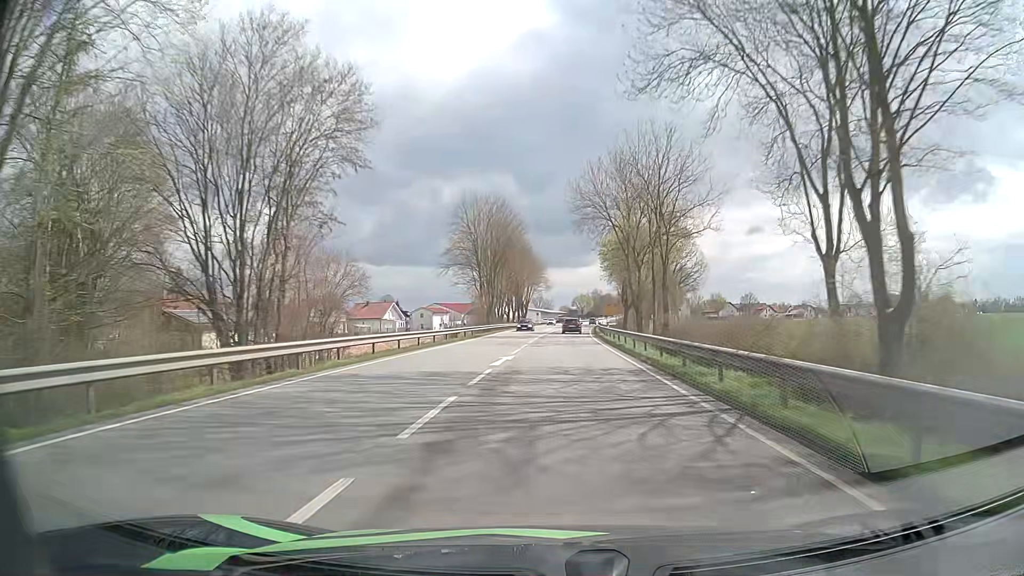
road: primary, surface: asphalt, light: Day
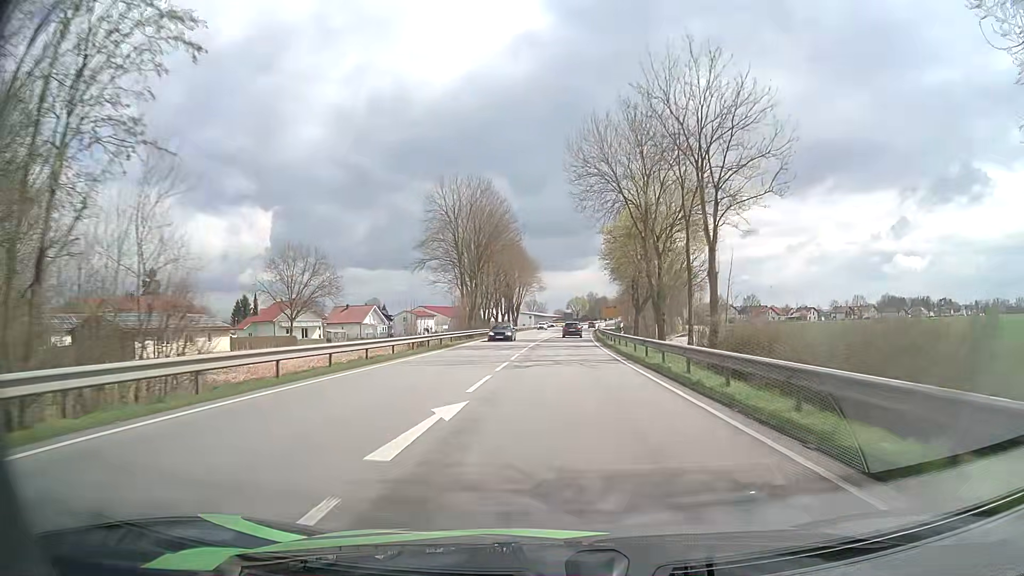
(0.0, +12.7) m; 0°
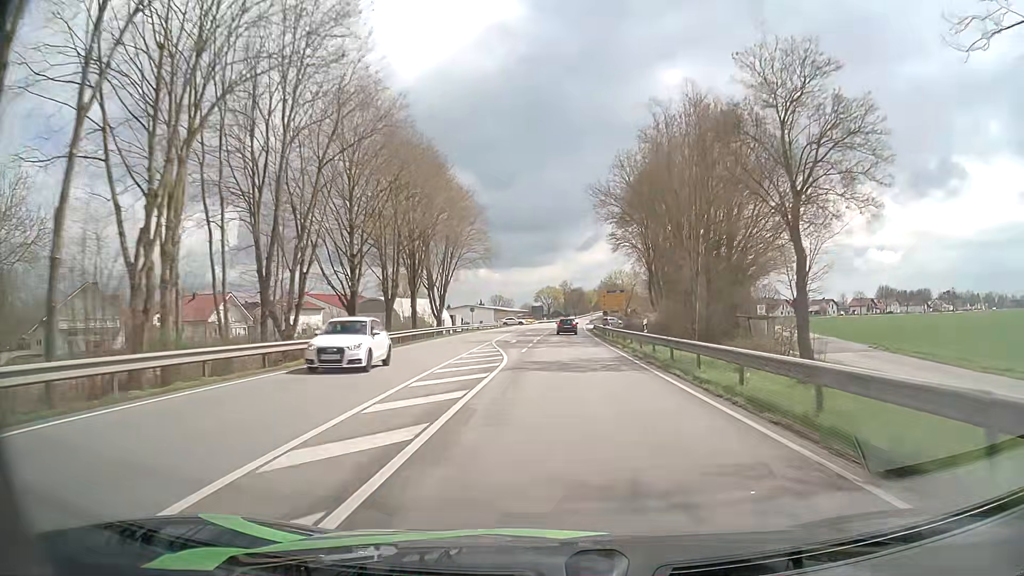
(+1.7, +60.7) m; +3°
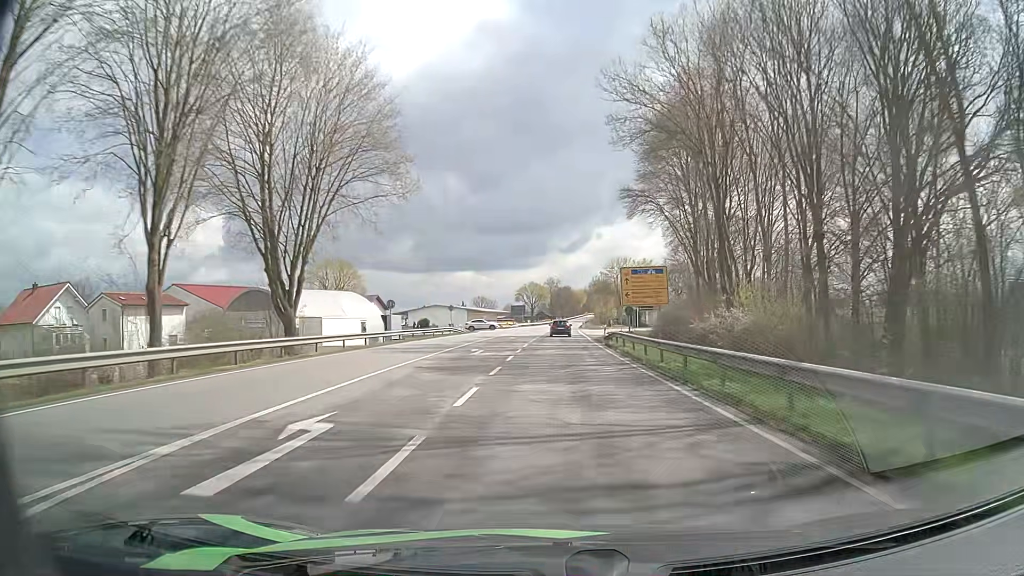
(+0.8, +35.3) m; +2°
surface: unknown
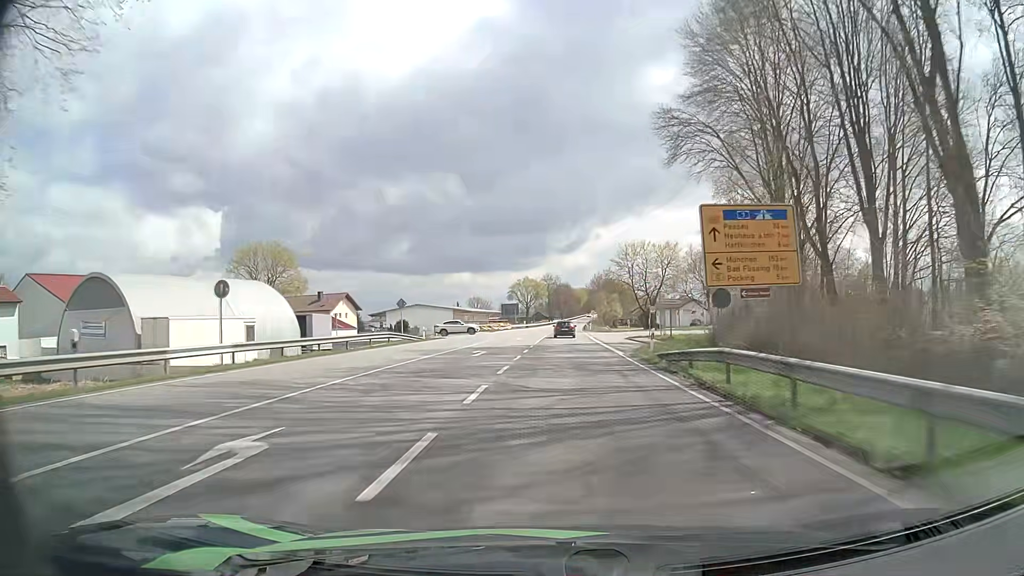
(0.0, +24.0) m; 0°
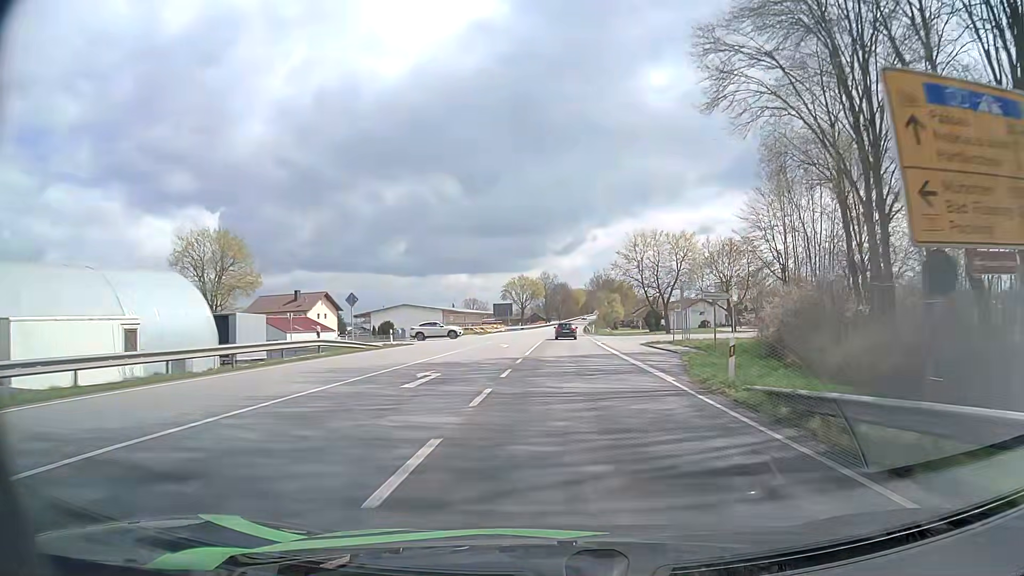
(0.0, +12.1) m; +1°
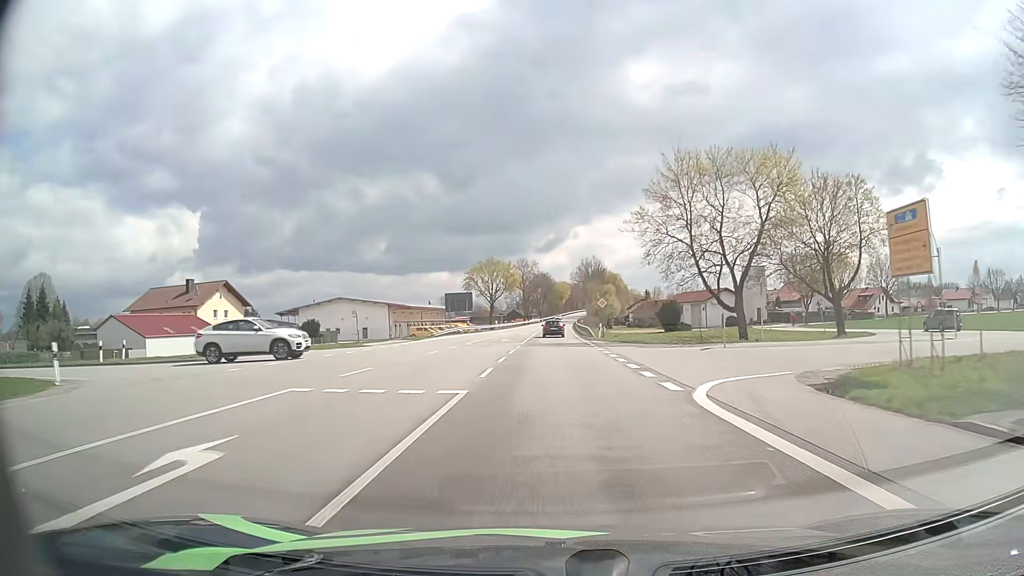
(+0.4, +36.3) m; +1°
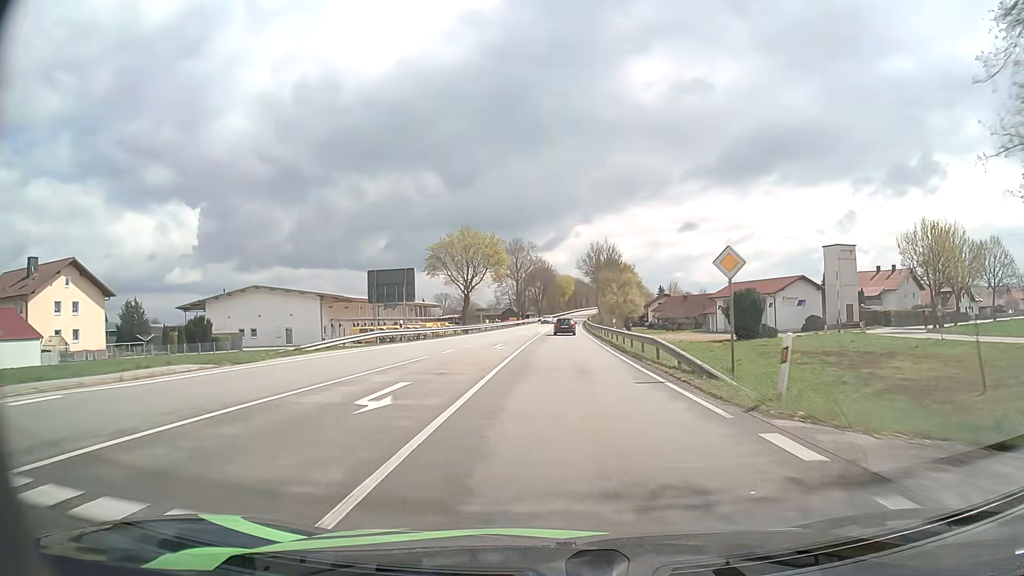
(-0.3, +36.5) m; 0°
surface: asphalt
(0, +10) (0, +20) (0, +30) (0, +40) (0, +50) (+1, +60) (+1, +70) (+1, +80) (+2, +90) (+2, +100) m
